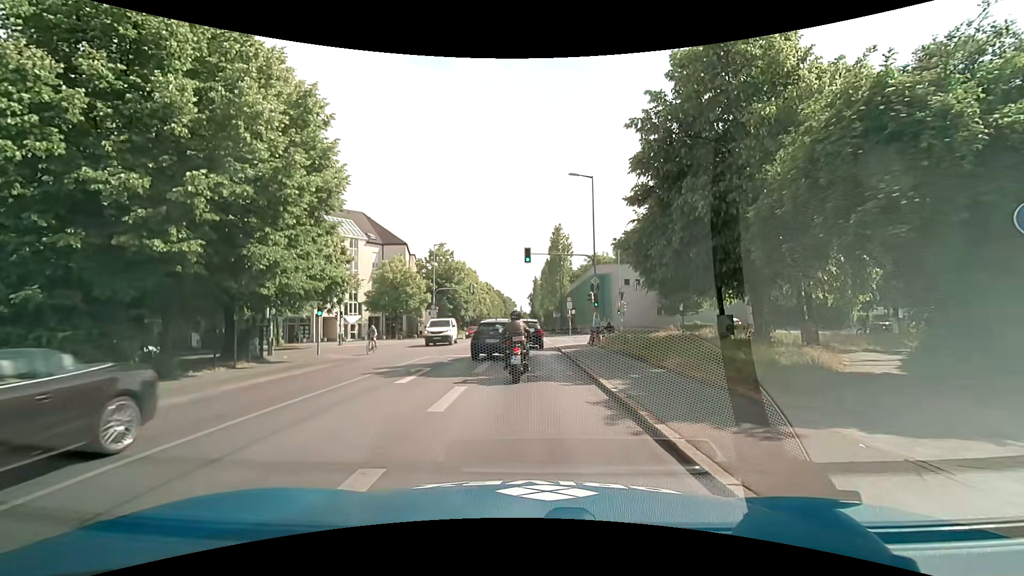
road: secondary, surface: asphalt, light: Day
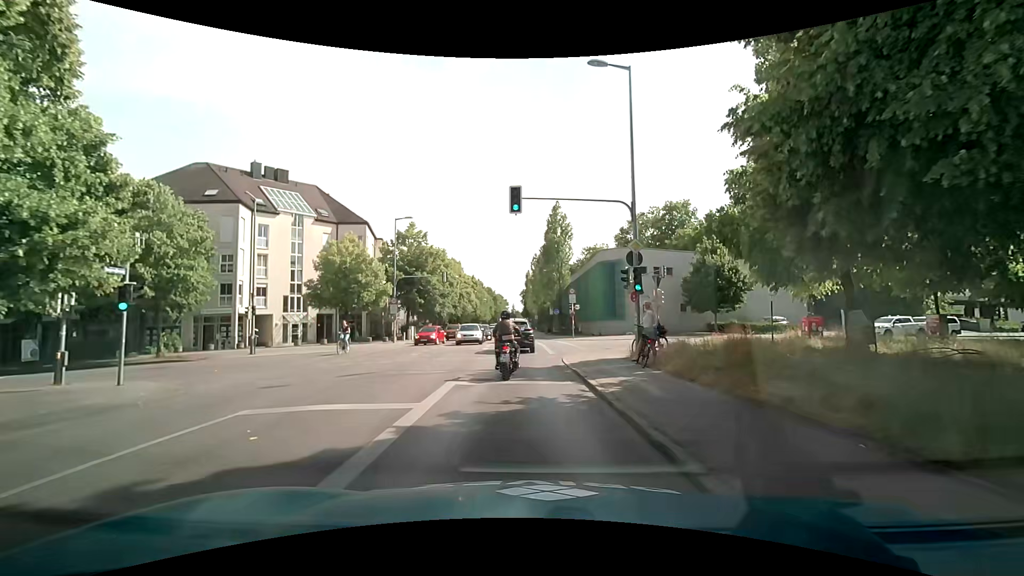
(0.0, +13.9) m; +1°
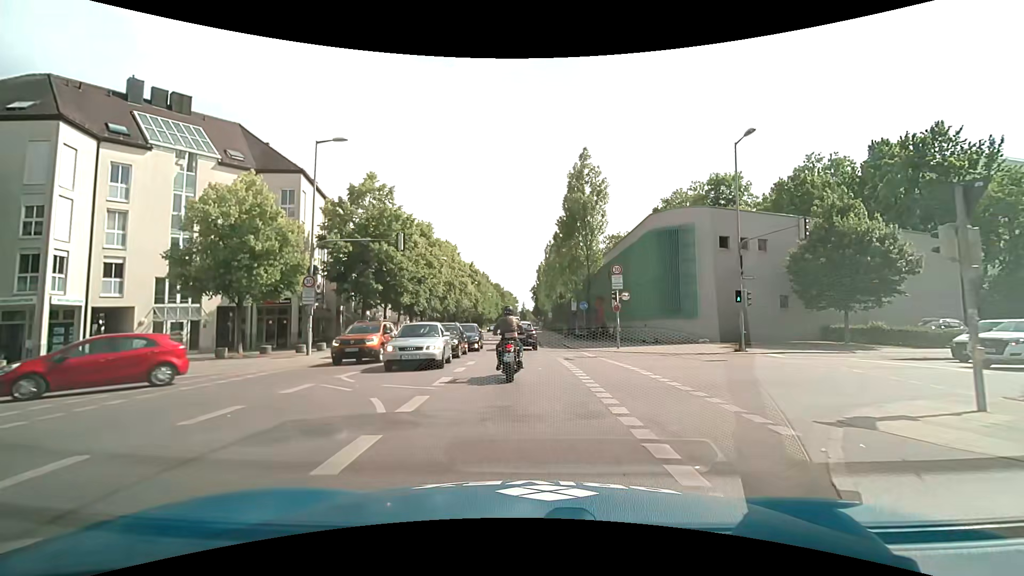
(-0.4, +18.4) m; -1°
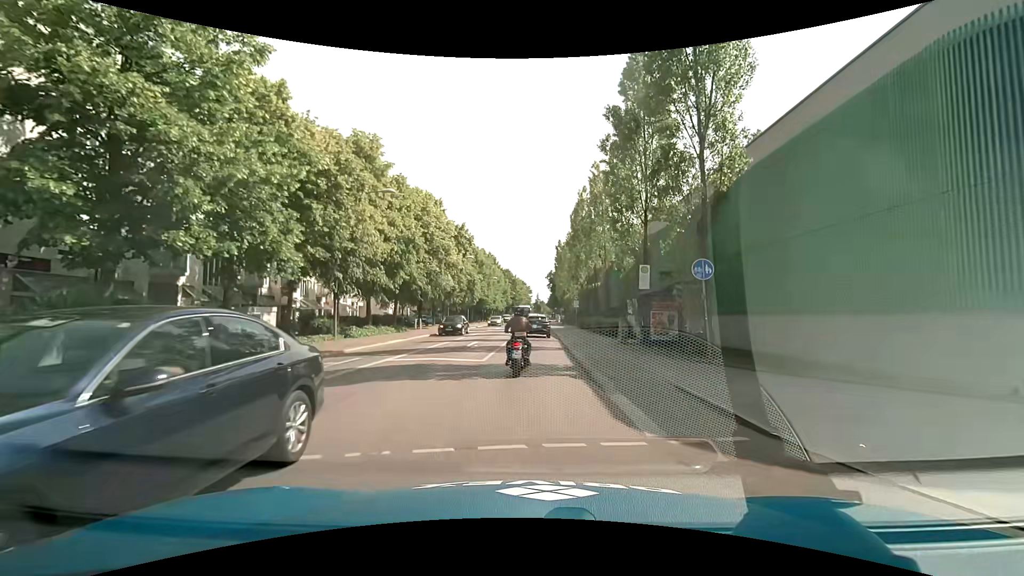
(-0.4, +24.0) m; -2°
(0, +10) (0, +20) (0, +30) (+1, +40) (+1, +50) (+1, +60) (+1, +70) (+1, +80) (+1, +90) (+2, +100) m
